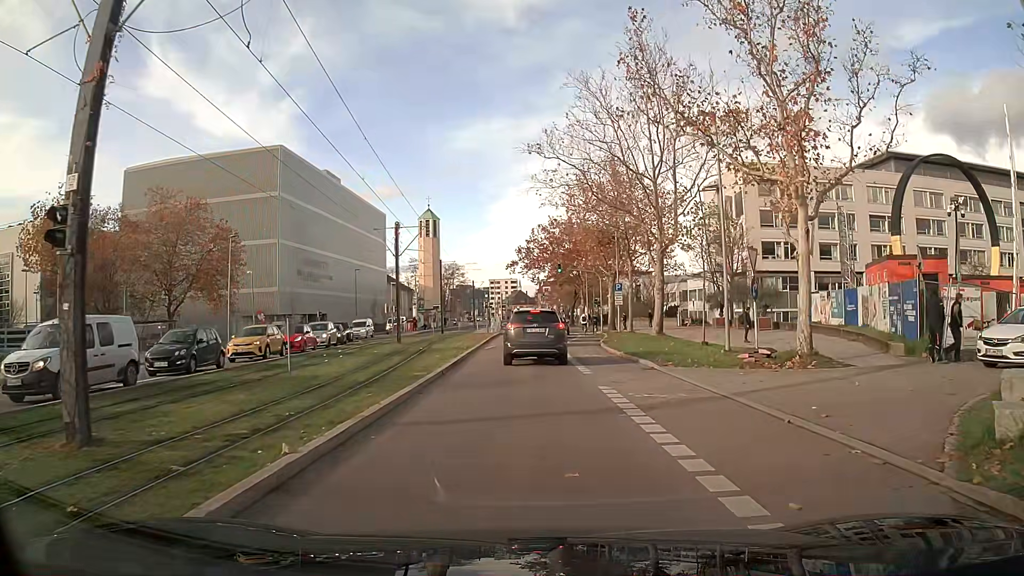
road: secondary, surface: asphalt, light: Day
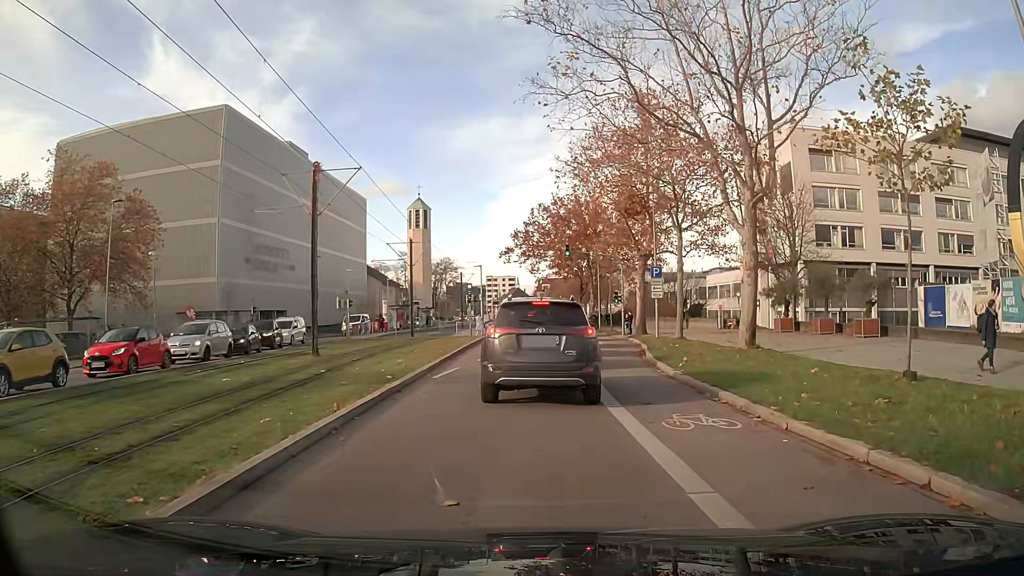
(0.0, +15.7) m; 0°
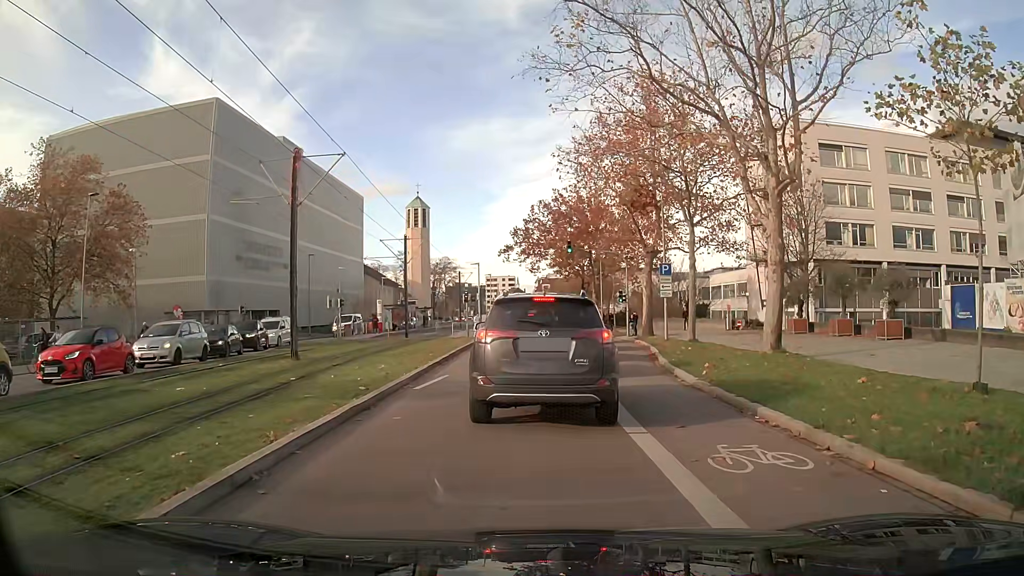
(0.0, +2.3) m; 0°
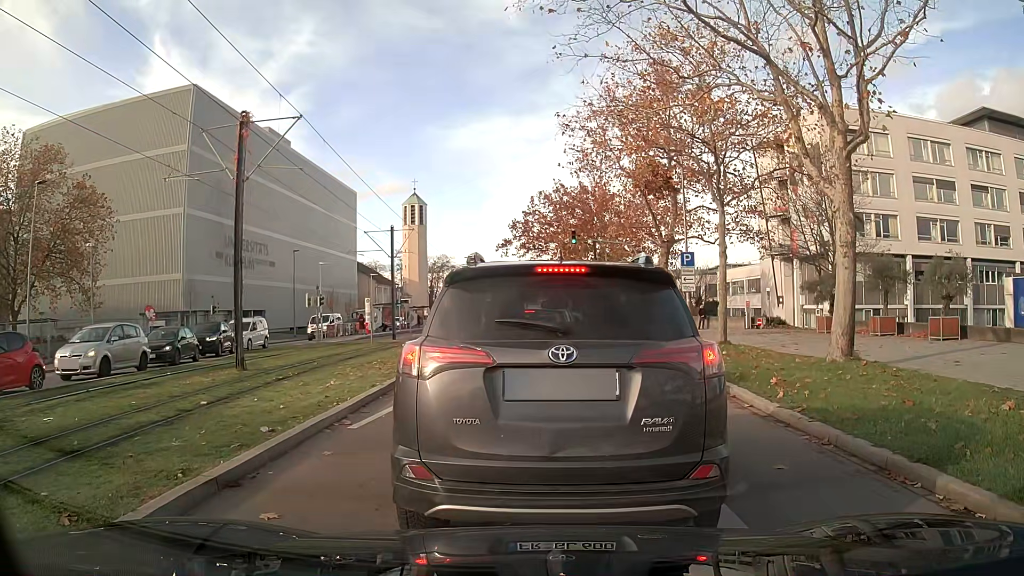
(0.0, +4.3) m; -1°
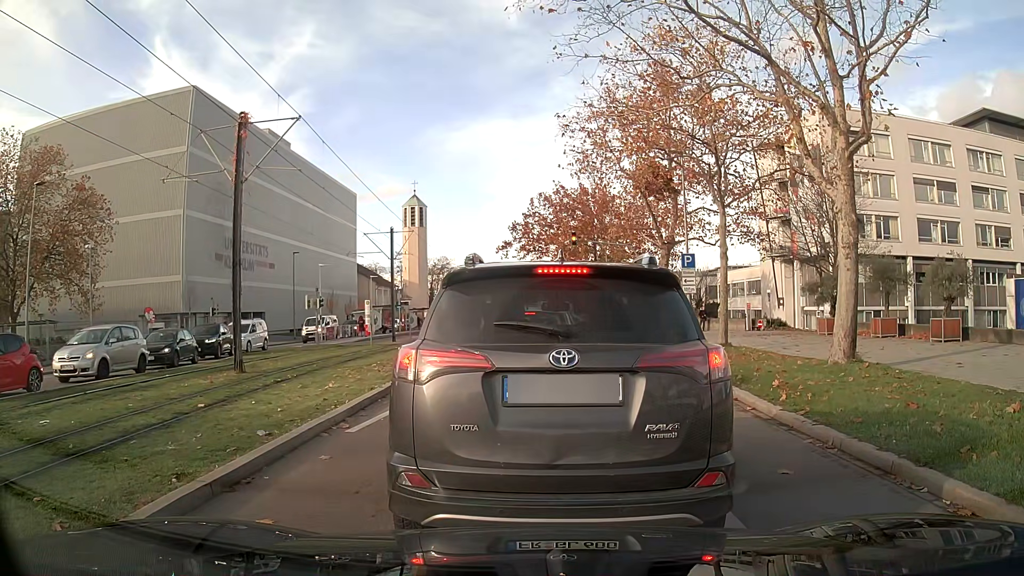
(0.0, +0.2) m; 0°
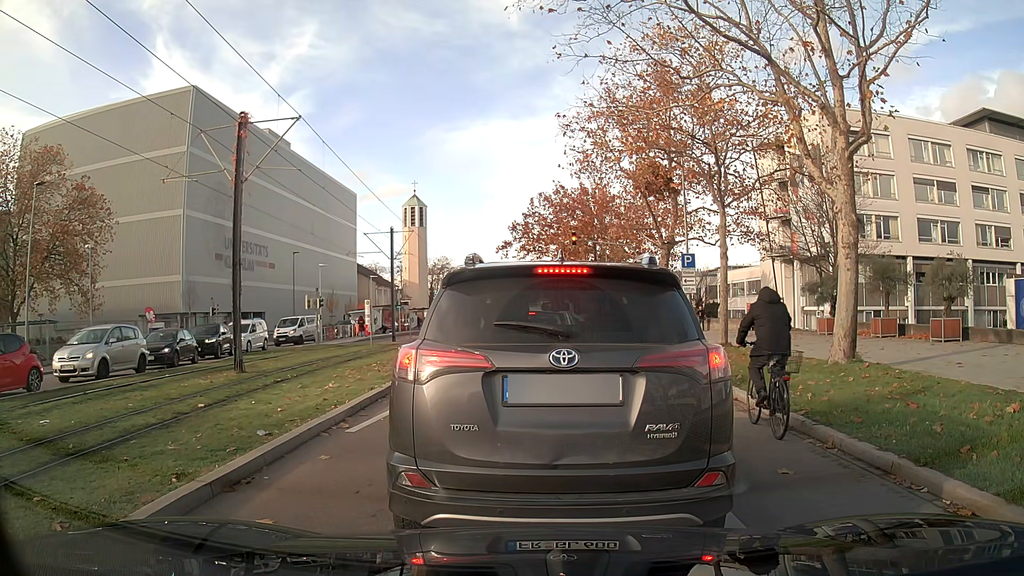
(0.0, 0.0) m; 0°
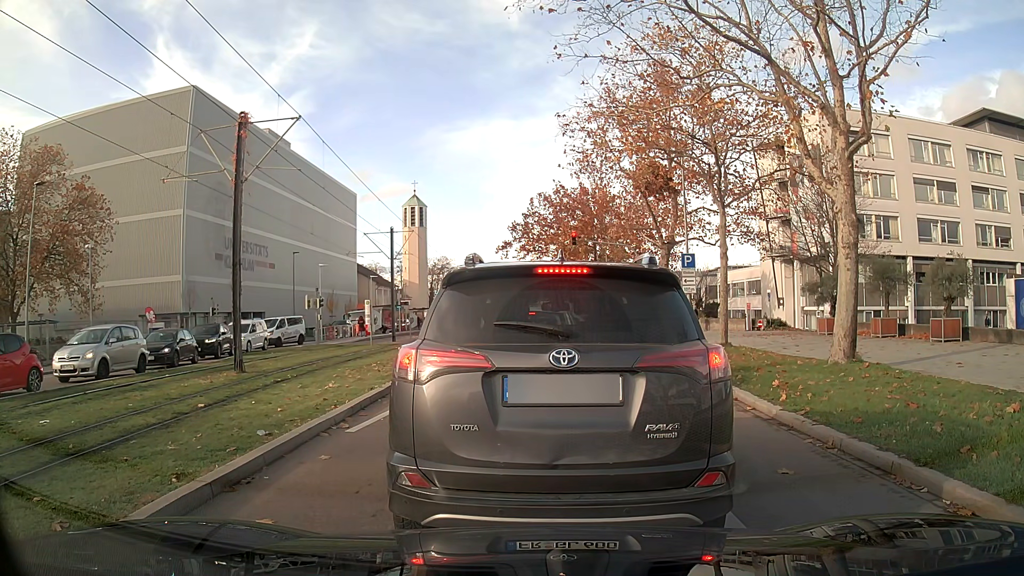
(0.0, 0.0) m; 0°
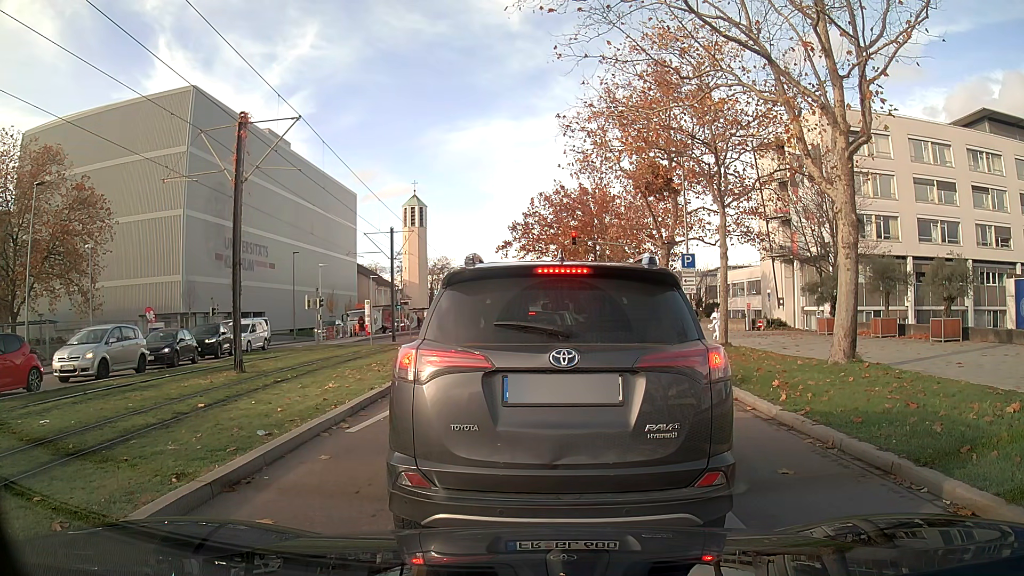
(0.0, 0.0) m; 0°
(0, +10) (+1, +20) (+2, +30) (+3, +40) (+3, +50) (+3, +60) (+3, +70) (+3, +80) (+4, +90) (+4, +100) m
